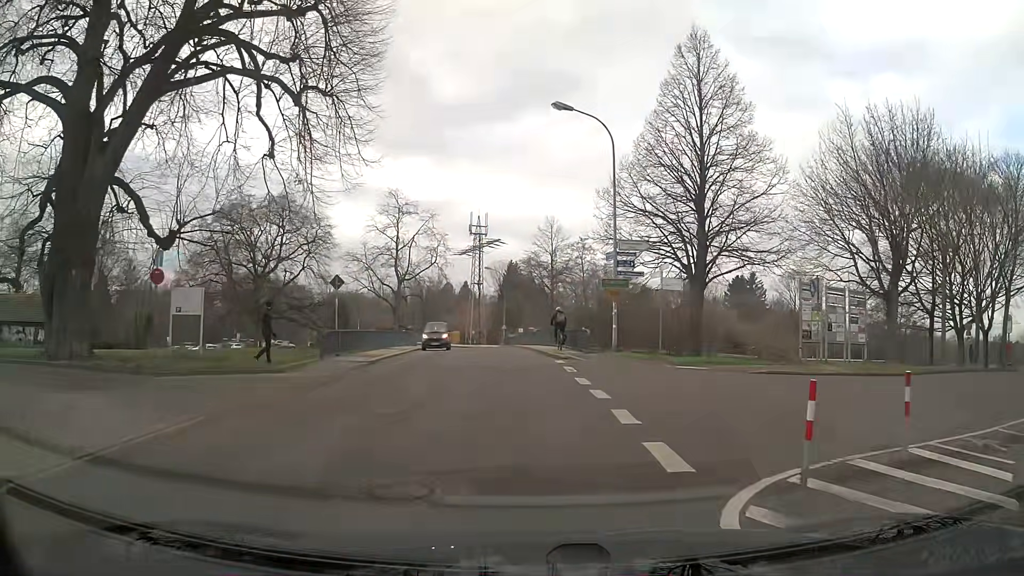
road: tertiary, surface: asphalt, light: Day
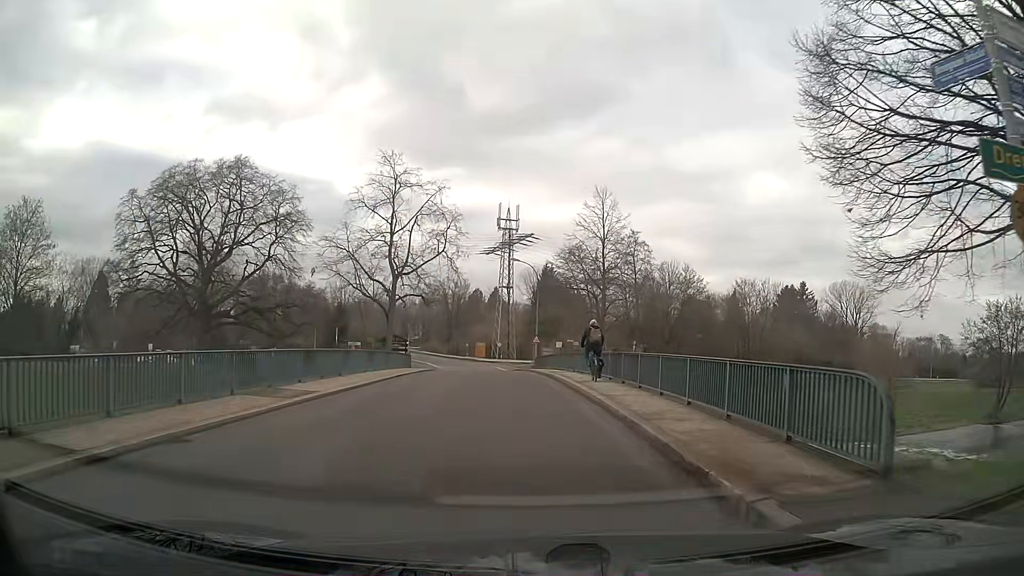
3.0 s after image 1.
(-0.5, +20.2) m; -3°
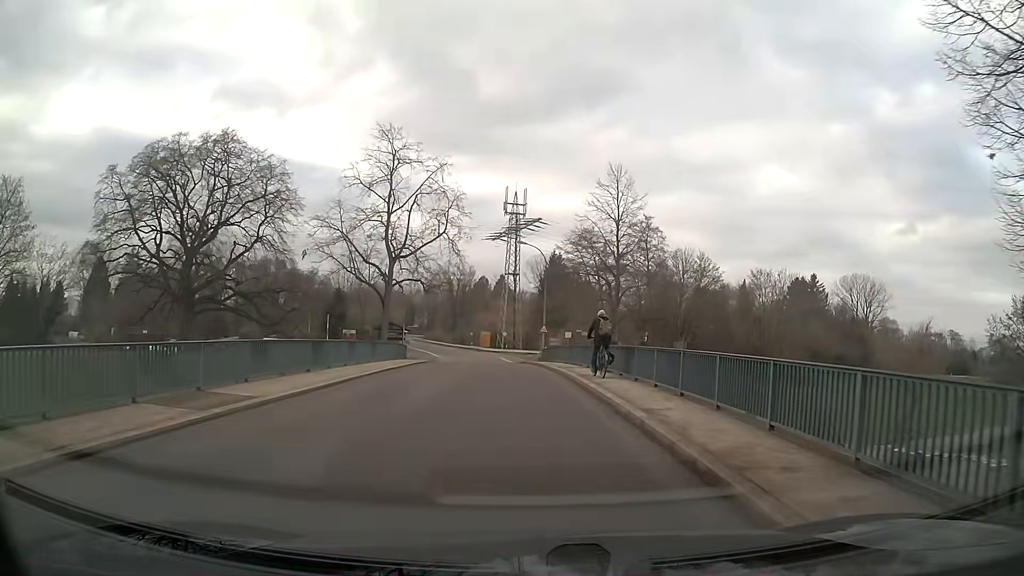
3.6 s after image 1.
(0.0, +4.1) m; 0°
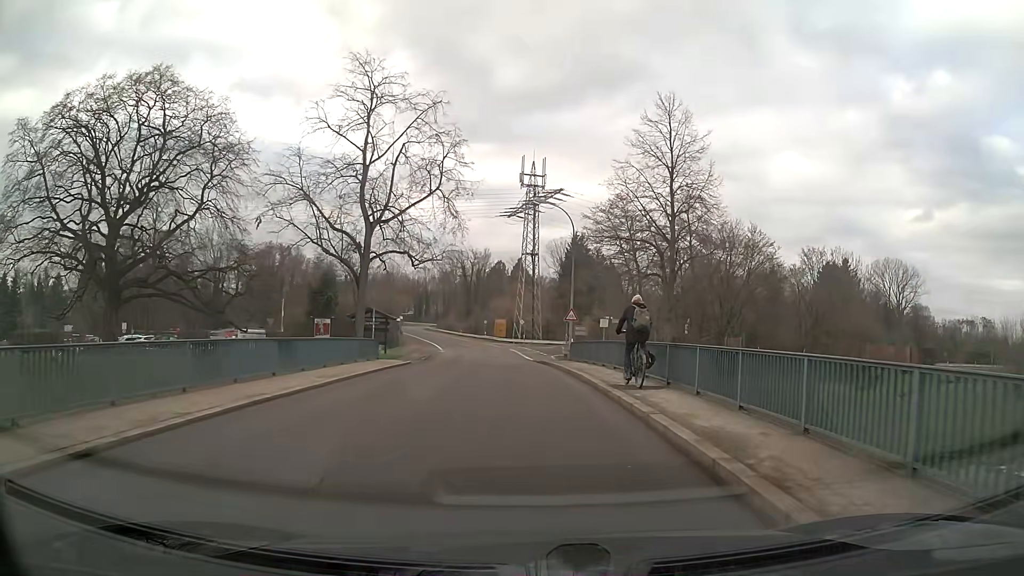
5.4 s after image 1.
(-0.1, +13.0) m; -1°
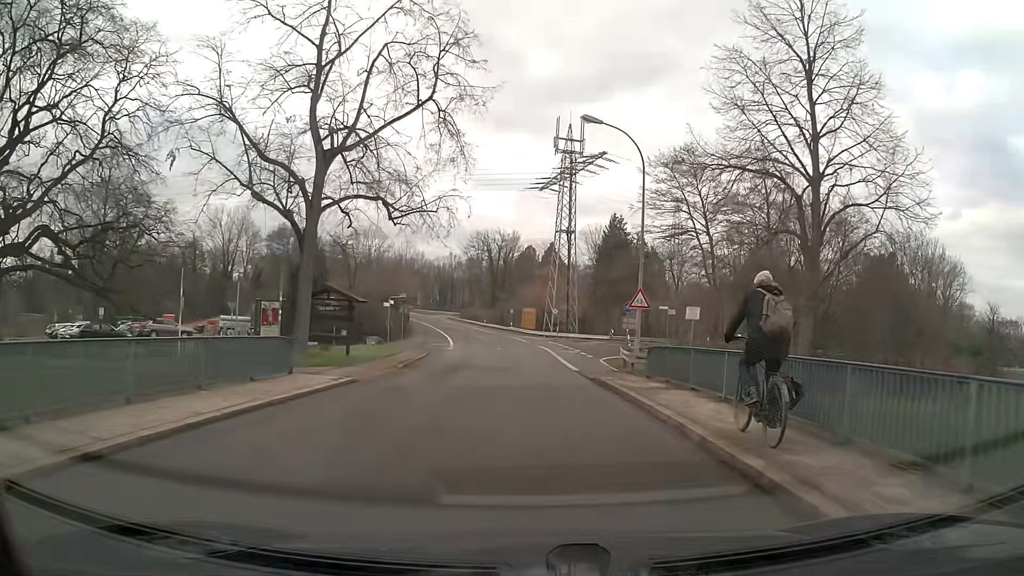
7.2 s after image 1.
(-0.6, +14.9) m; -3°
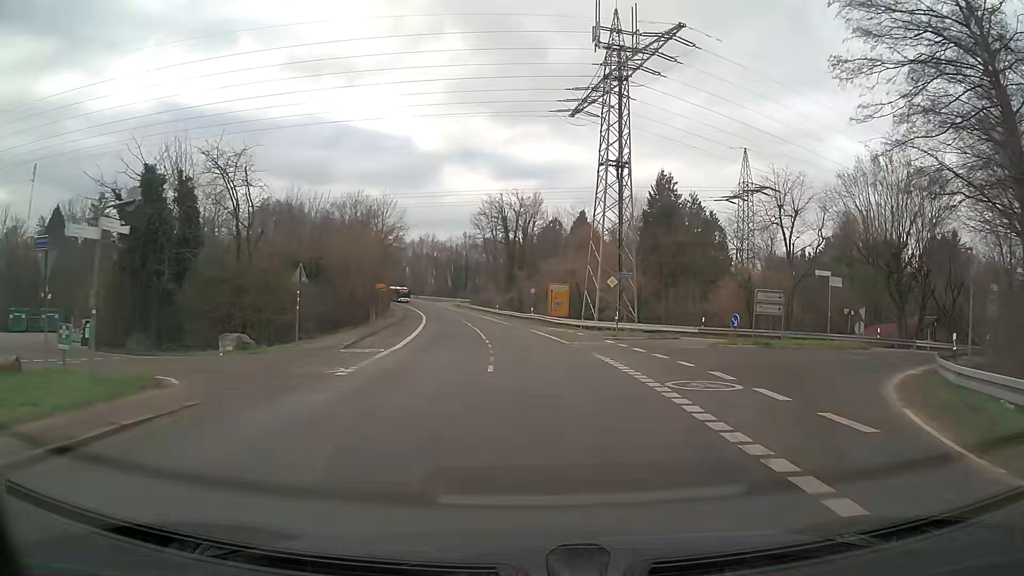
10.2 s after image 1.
(-0.4, +29.4) m; -2°
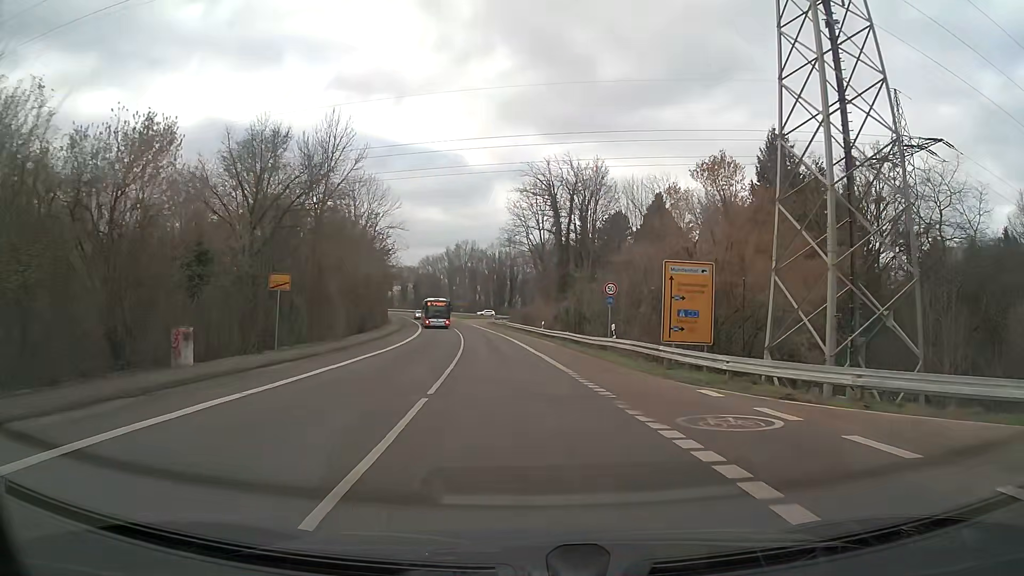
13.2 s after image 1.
(-1.0, +33.2) m; -5°
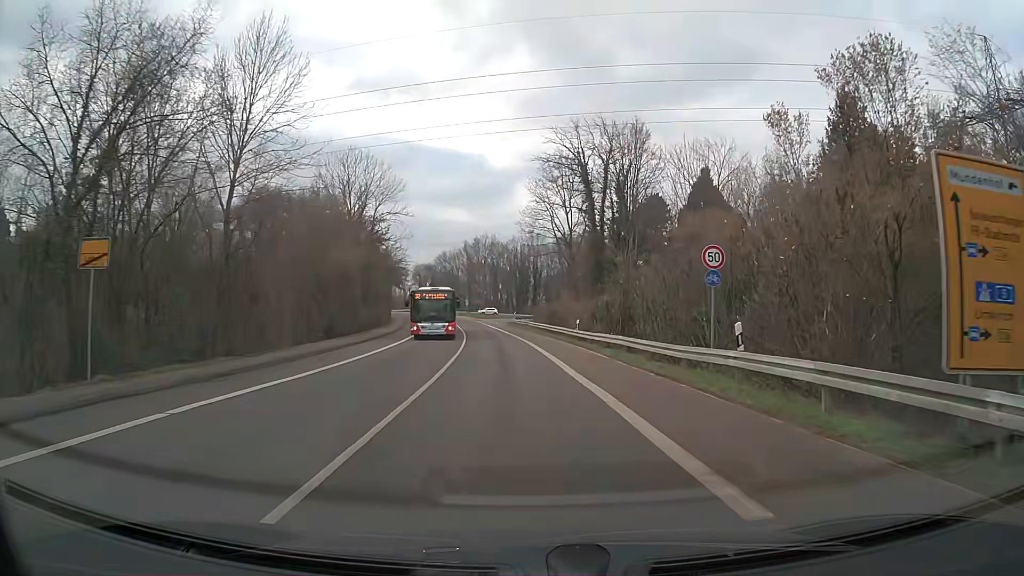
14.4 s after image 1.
(-0.3, +14.1) m; -2°
(0, +10) (-1, +20) (-1, +30) (-2, +40) (-3, +50) (-4, +60) (-6, +70) (-7, +80) (-9, +89) (-11, +99) m
